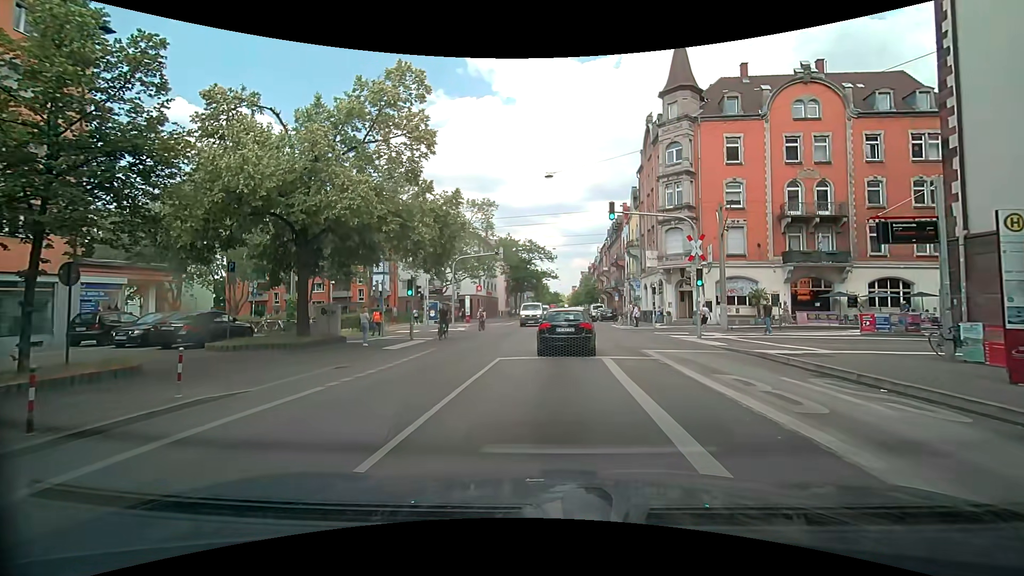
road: secondary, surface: asphalt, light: Day
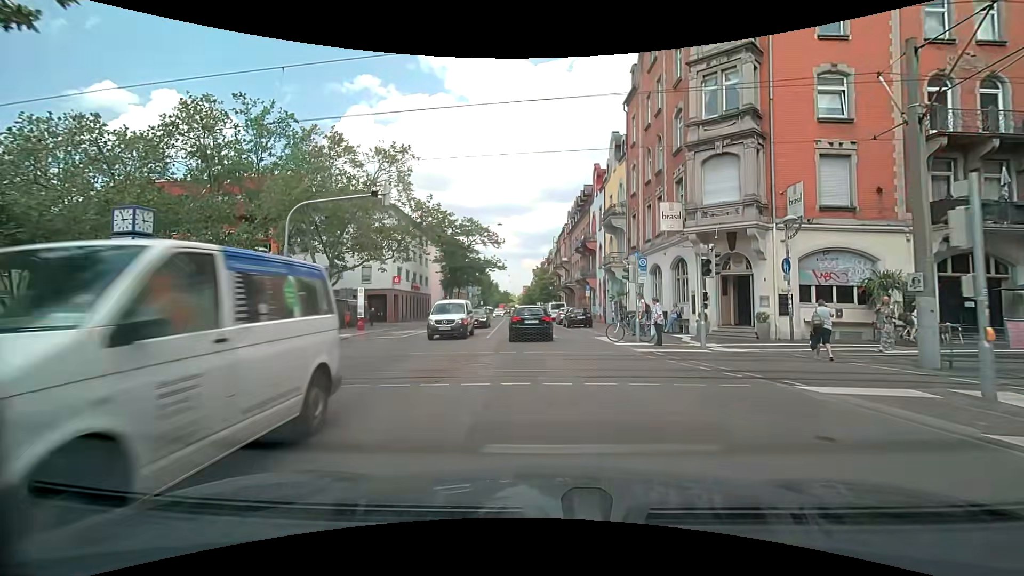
(+1.1, +19.5) m; +7°
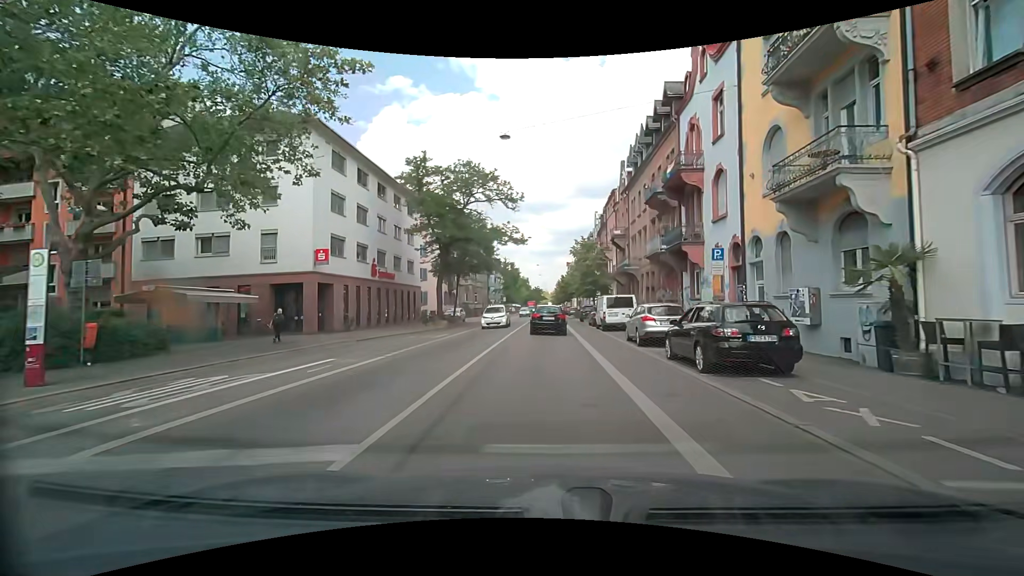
(-1.1, +24.7) m; -5°
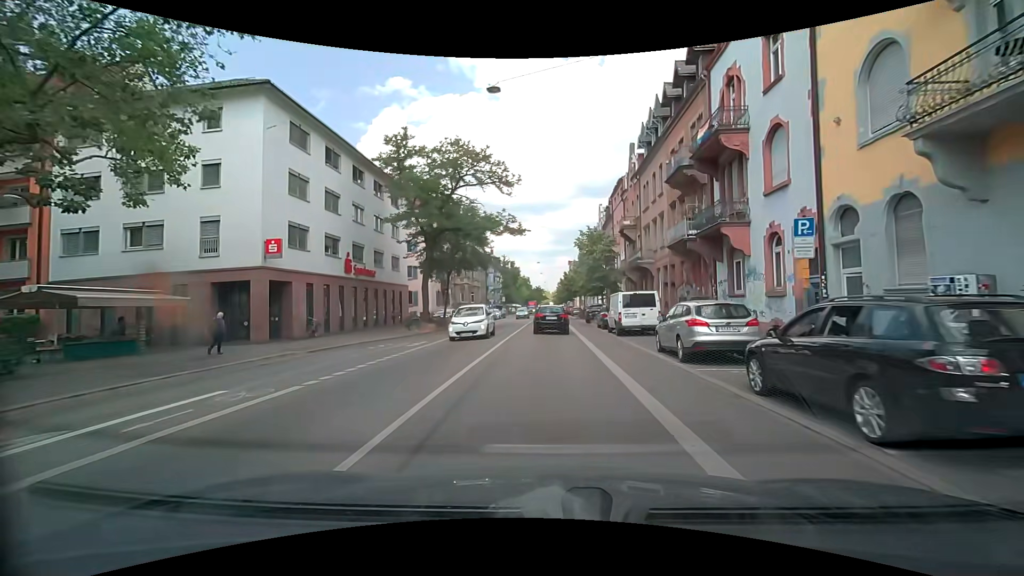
(0.0, +5.3) m; +1°
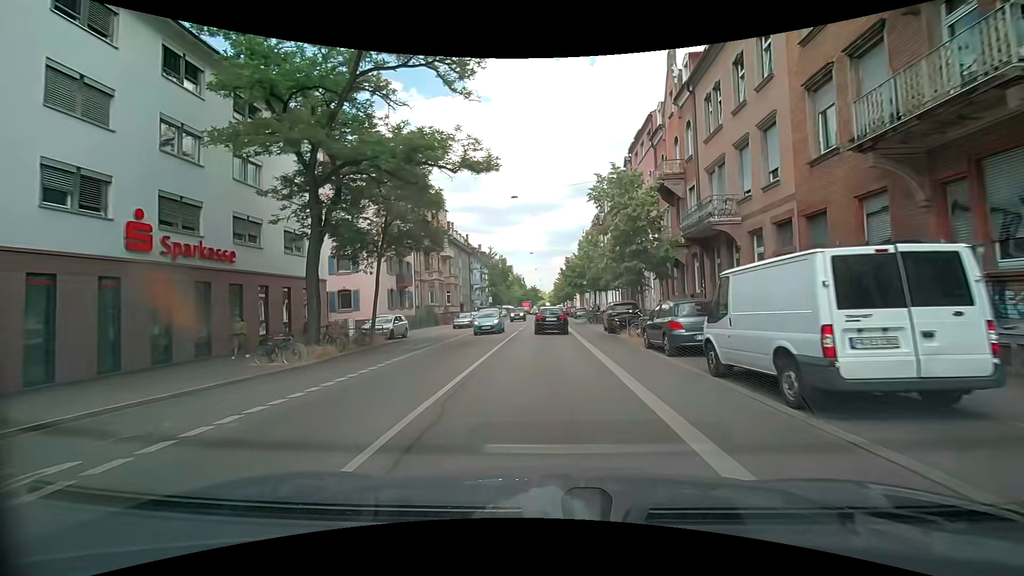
(-0.1, +17.0) m; 0°
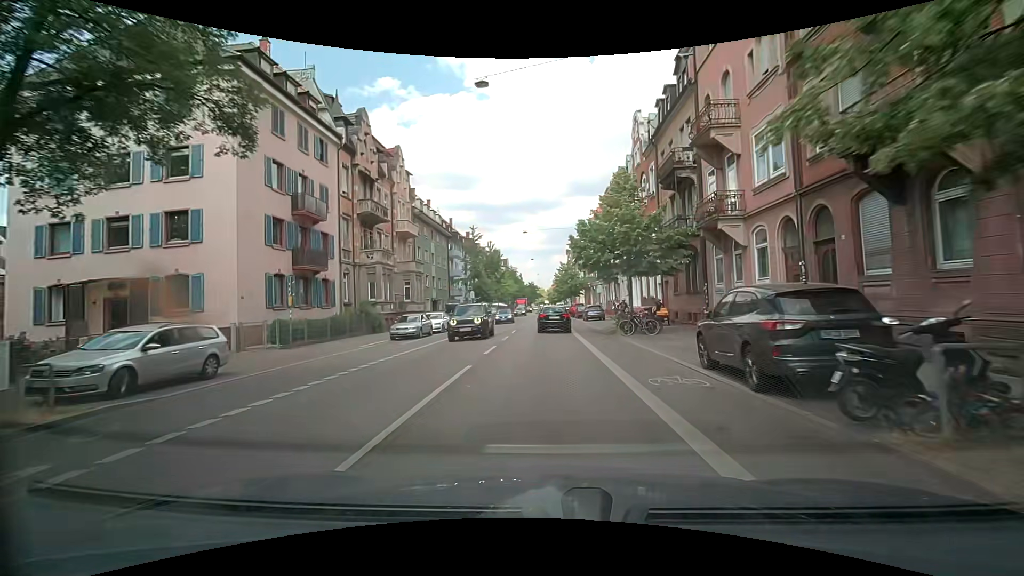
(+0.1, +18.4) m; 0°
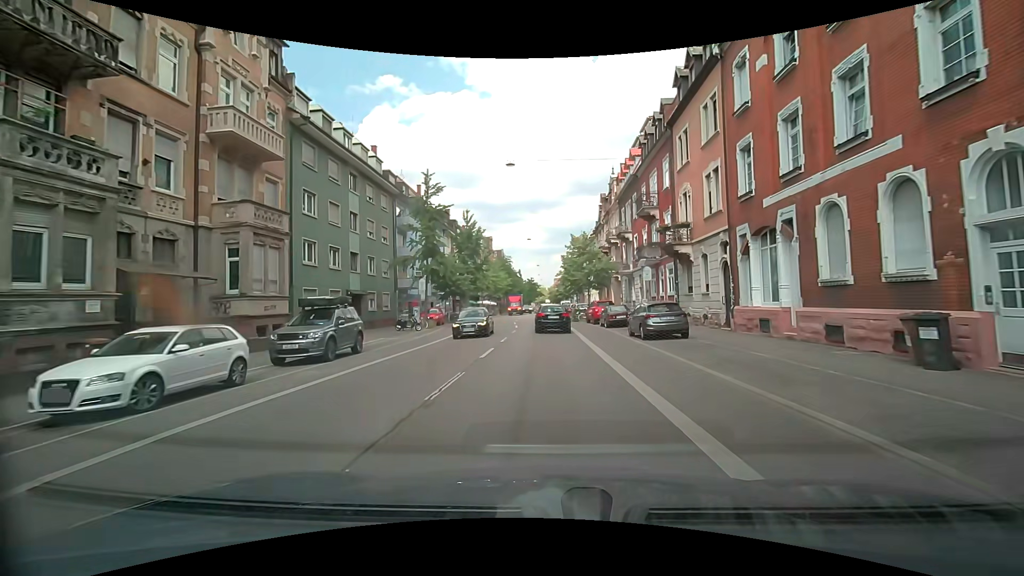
(0.0, +25.3) m; 0°
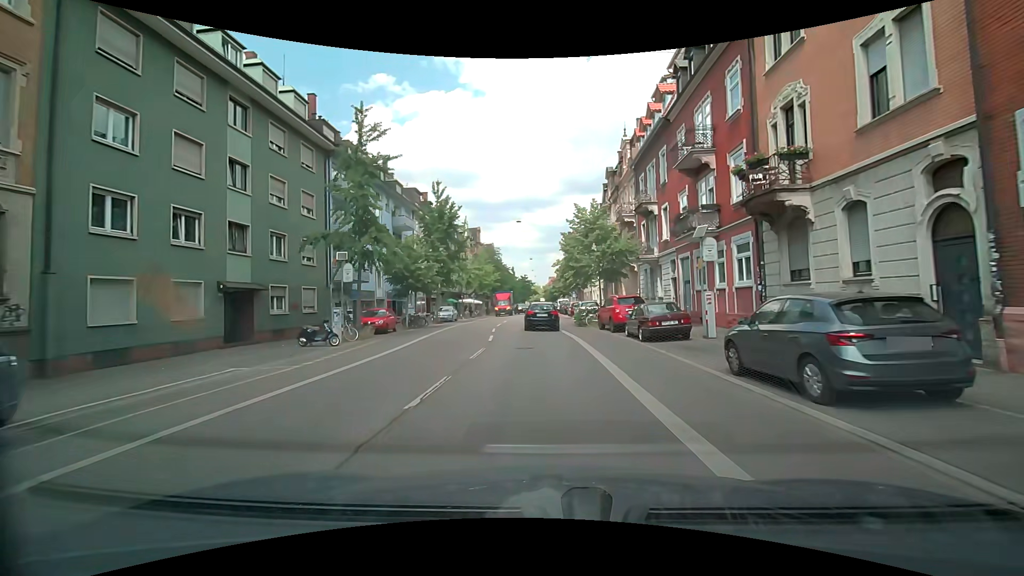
(+0.1, +12.5) m; 0°
(0, +10) (0, +20) (0, +30) (0, +40) (0, +50) (0, +60) (0, +70) (0, +80) (+1, +90) (+2, +100) m
